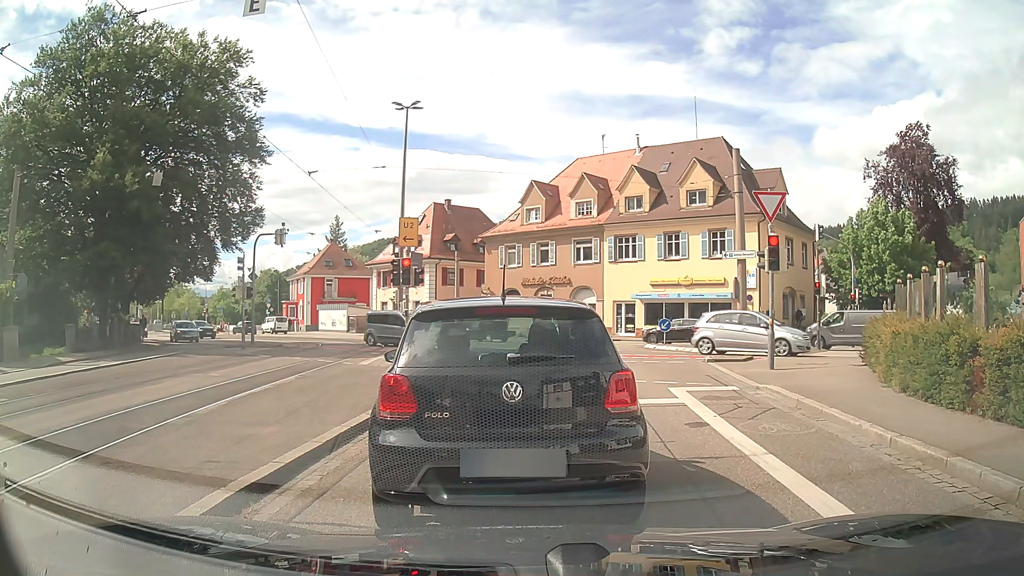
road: tertiary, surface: asphalt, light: Day
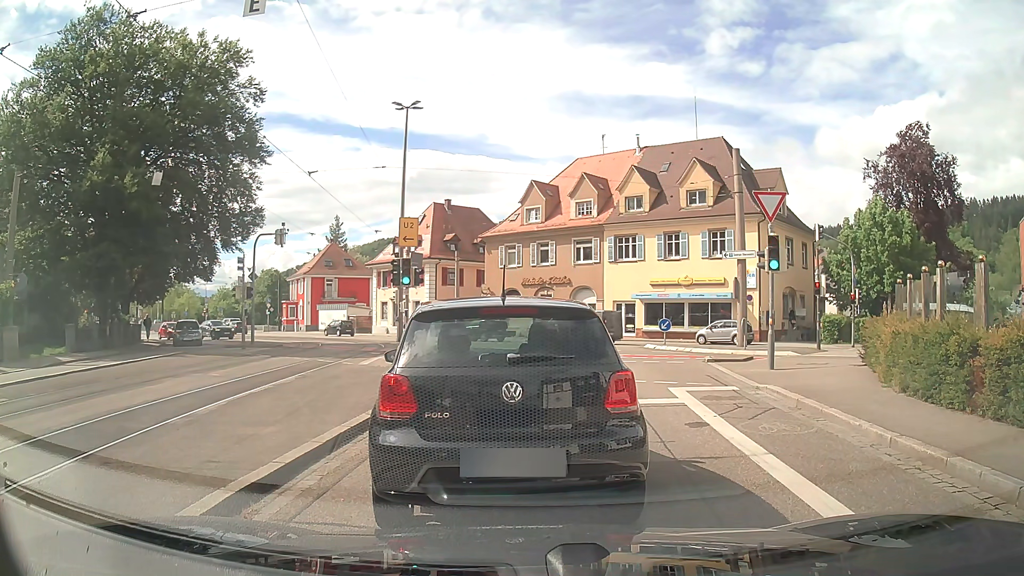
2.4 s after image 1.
(0.0, 0.0) m; 0°
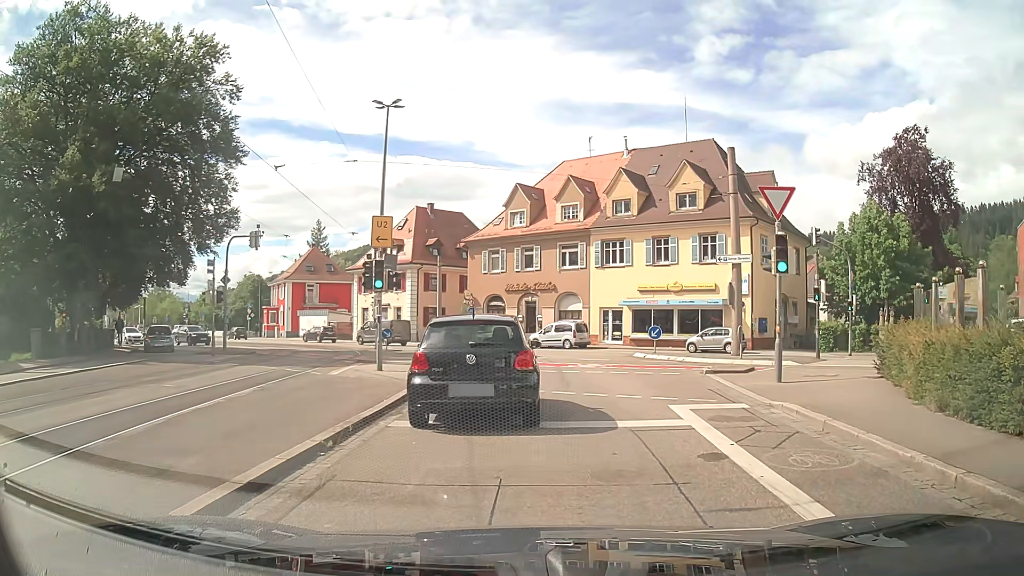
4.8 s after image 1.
(+0.1, +1.8) m; +4°
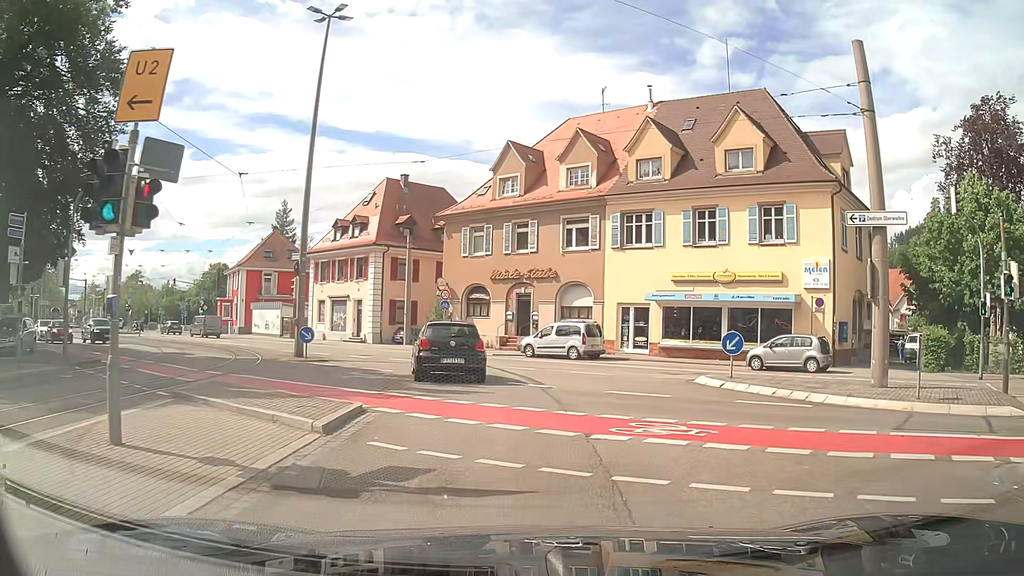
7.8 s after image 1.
(-0.1, +13.0) m; 0°
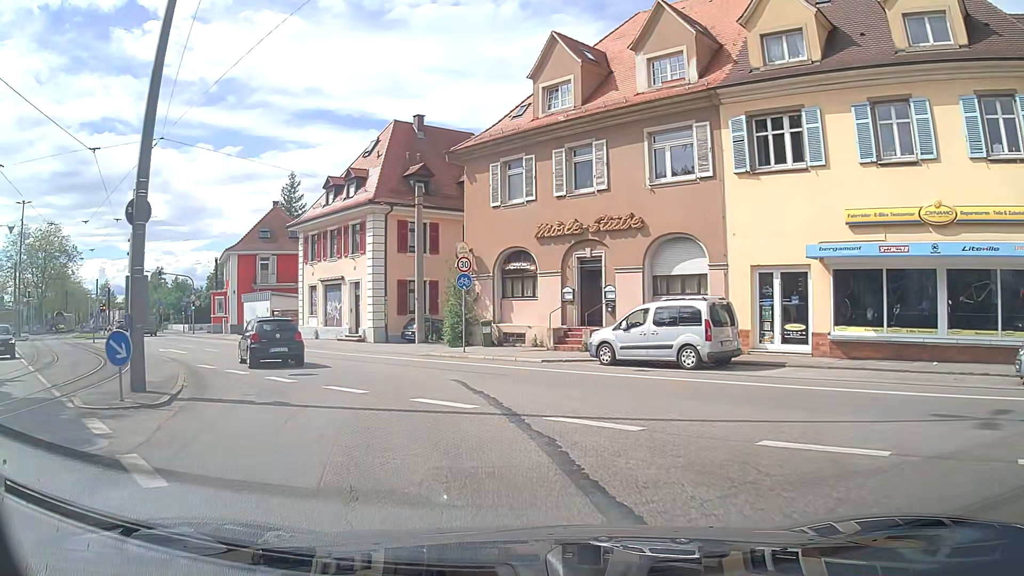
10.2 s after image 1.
(-0.3, +14.7) m; -5°
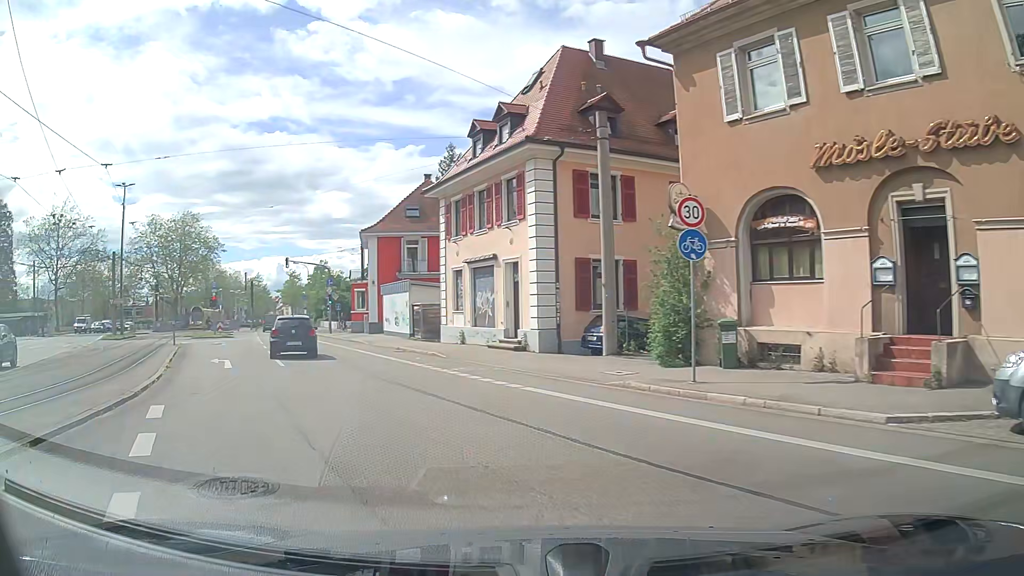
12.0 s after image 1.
(-1.4, +11.9) m; -16°
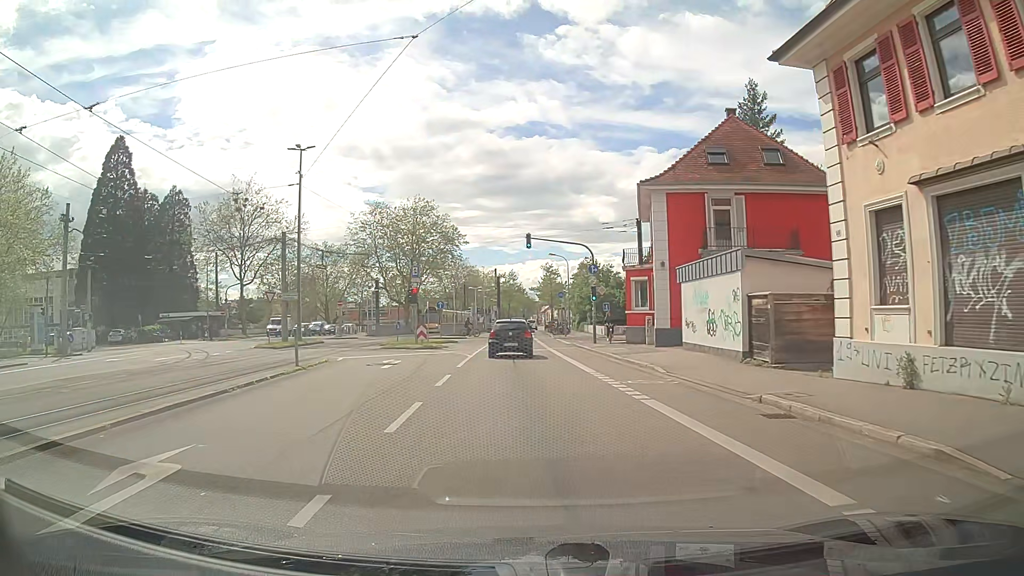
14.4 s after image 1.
(-4.5, +17.3) m; -24°
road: secondary
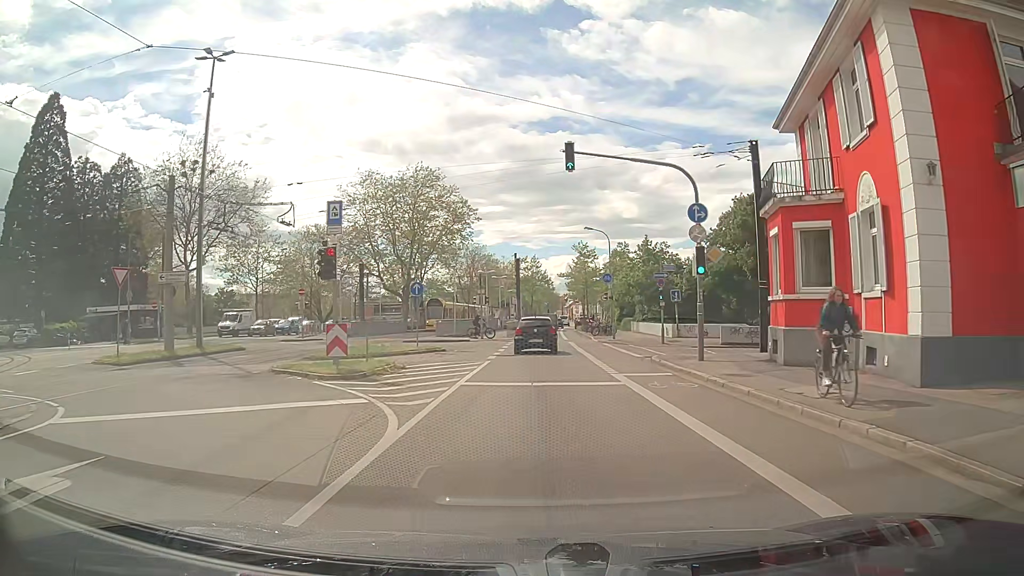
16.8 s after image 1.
(-0.3, +19.4) m; -1°
(0, +10) (0, +20) (0, +30) (+1, +40) (+1, +50) (+1, +60) (+2, +70) (+2, +80) (+3, +90) (+4, +100) m
